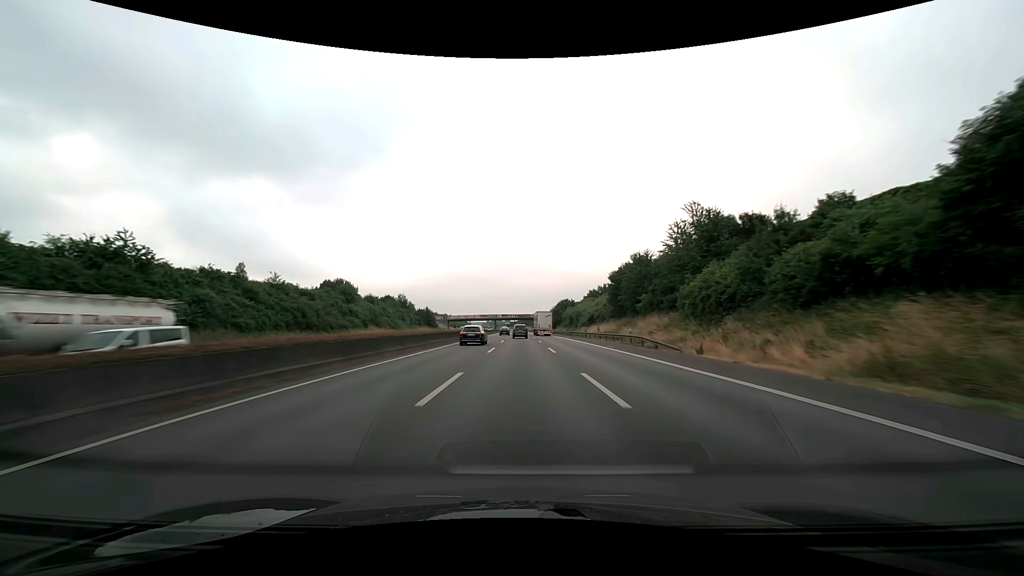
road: motorway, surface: asphalt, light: Day
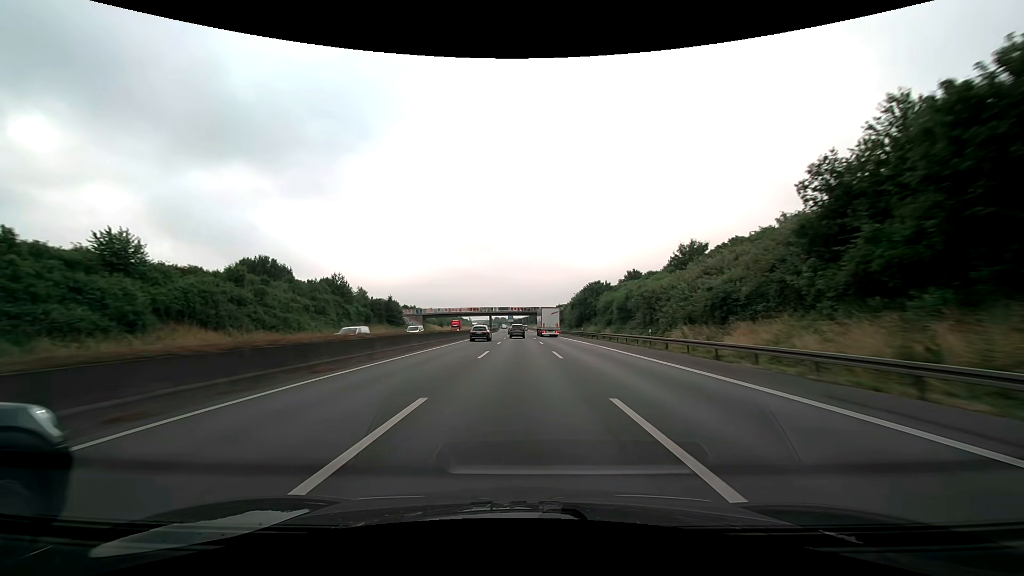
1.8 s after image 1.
(-0.1, +59.2) m; -1°
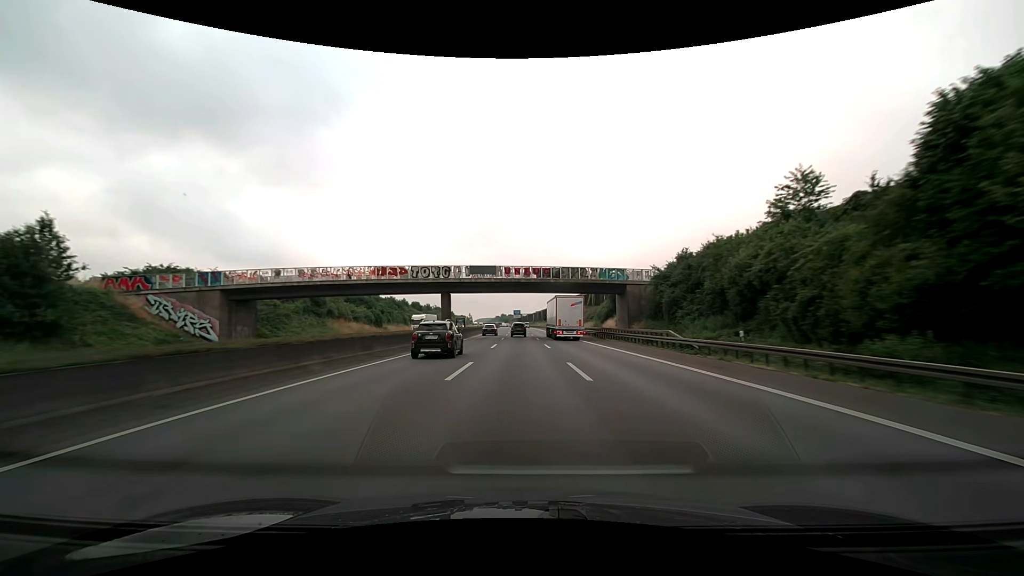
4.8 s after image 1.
(-0.8, +99.0) m; -1°
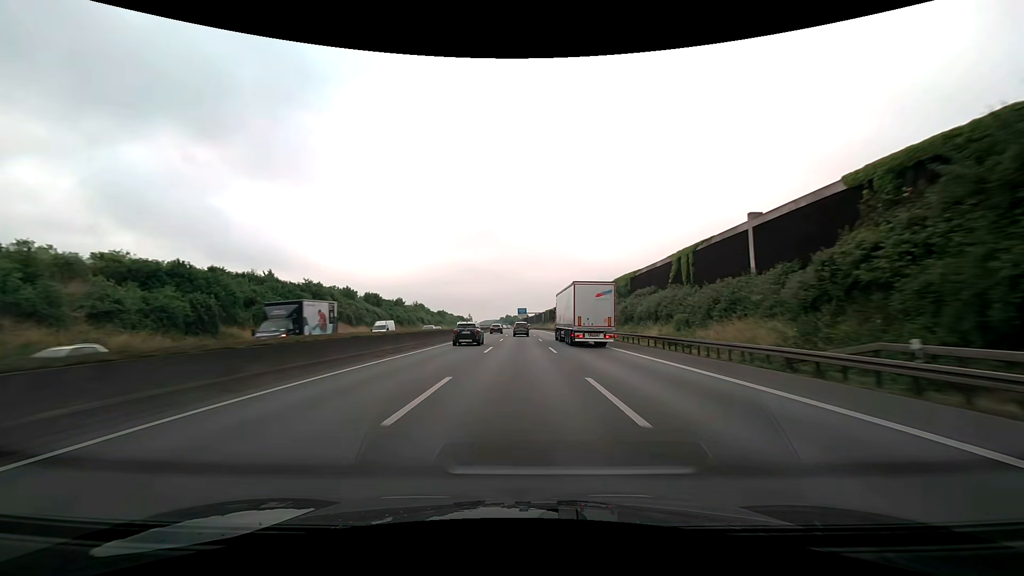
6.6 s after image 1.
(-0.3, +59.3) m; 0°
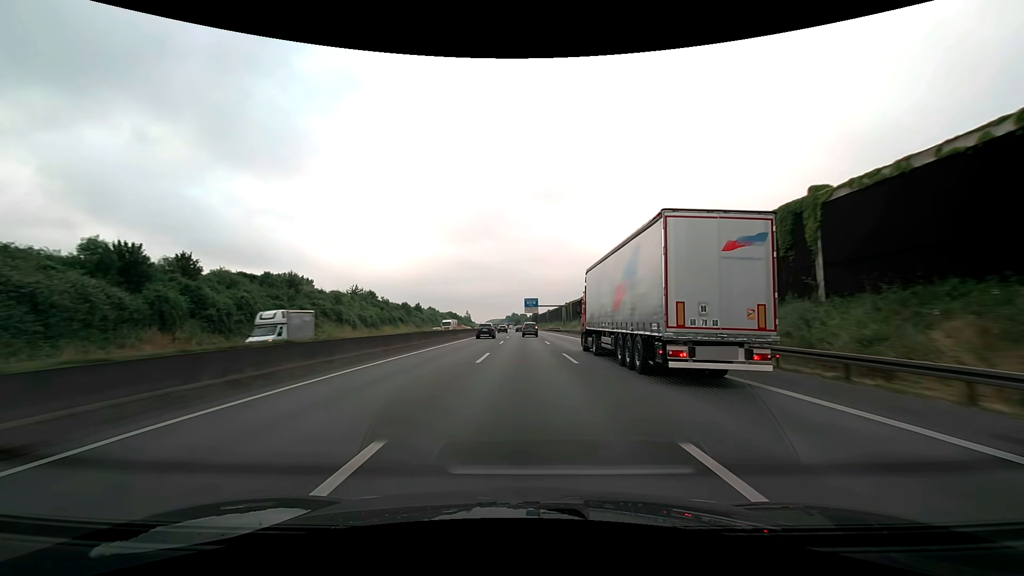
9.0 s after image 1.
(-0.8, +79.0) m; -1°
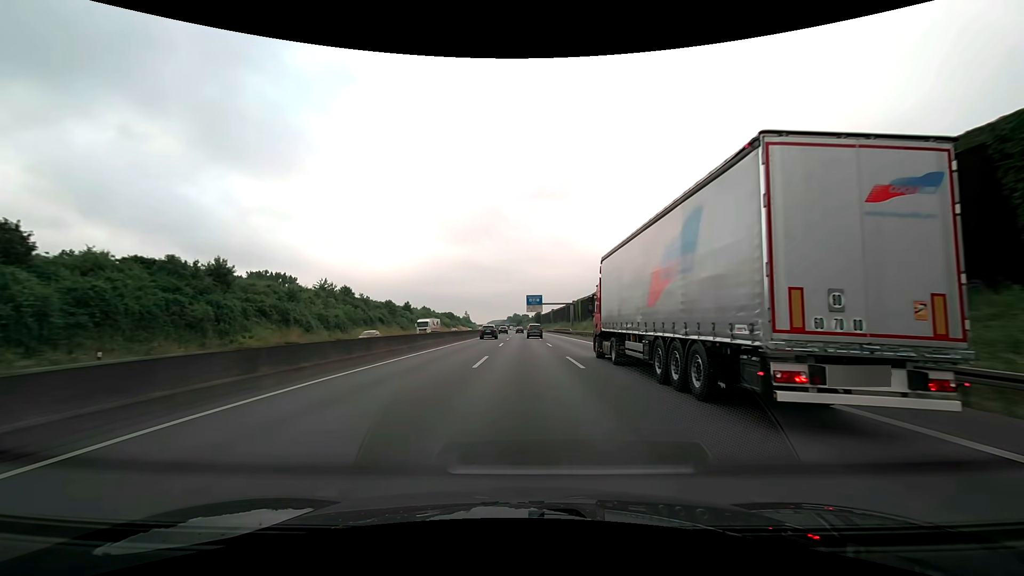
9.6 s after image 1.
(0.0, +19.7) m; 0°
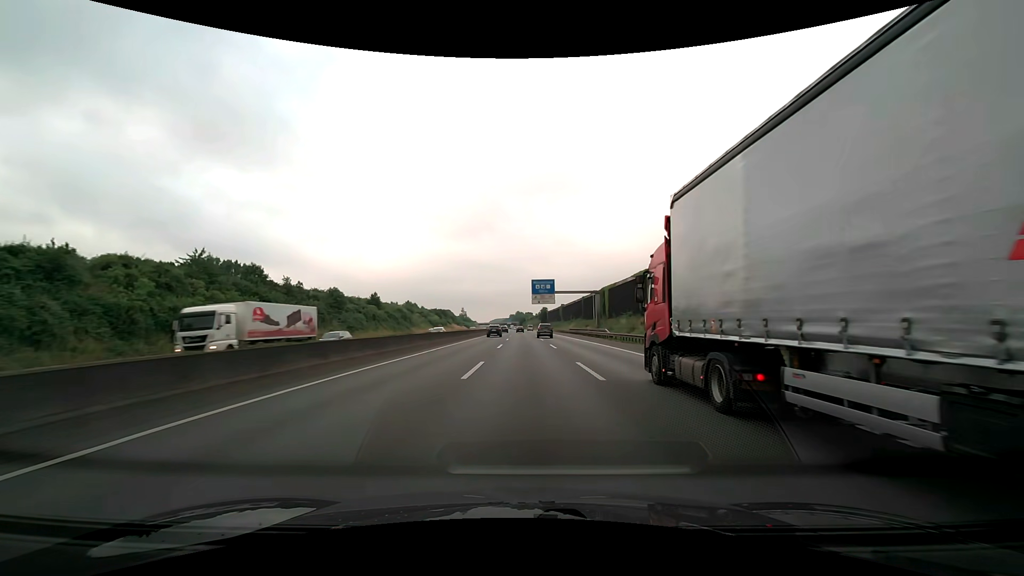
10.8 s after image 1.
(-0.2, +39.5) m; 0°
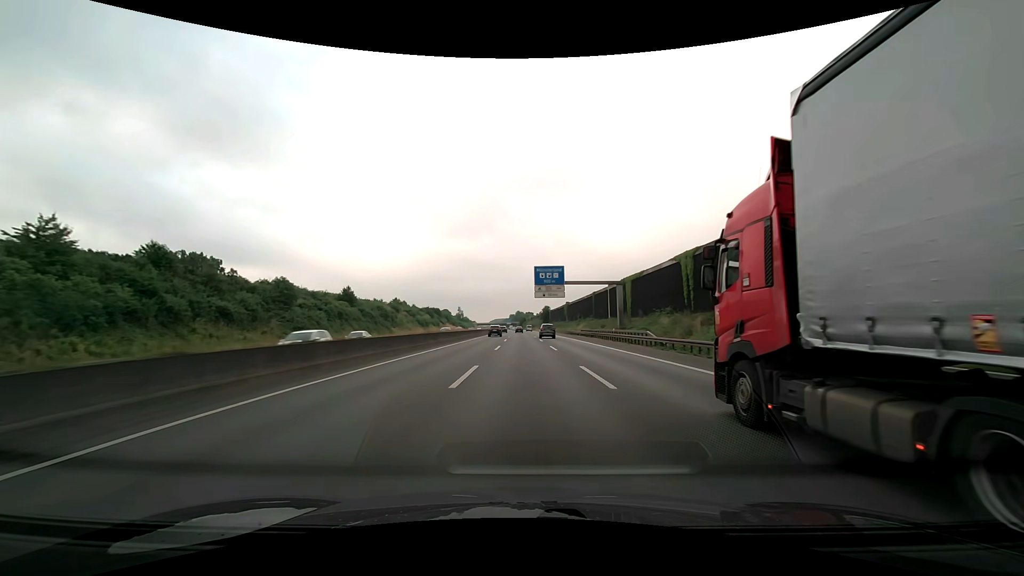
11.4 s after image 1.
(0.0, +19.8) m; 0°
(0, +10) (0, +20) (0, +30) (0, +40) (0, +50) (0, +60) (0, +70) (0, +80) (0, +90) (-1, +100) m
